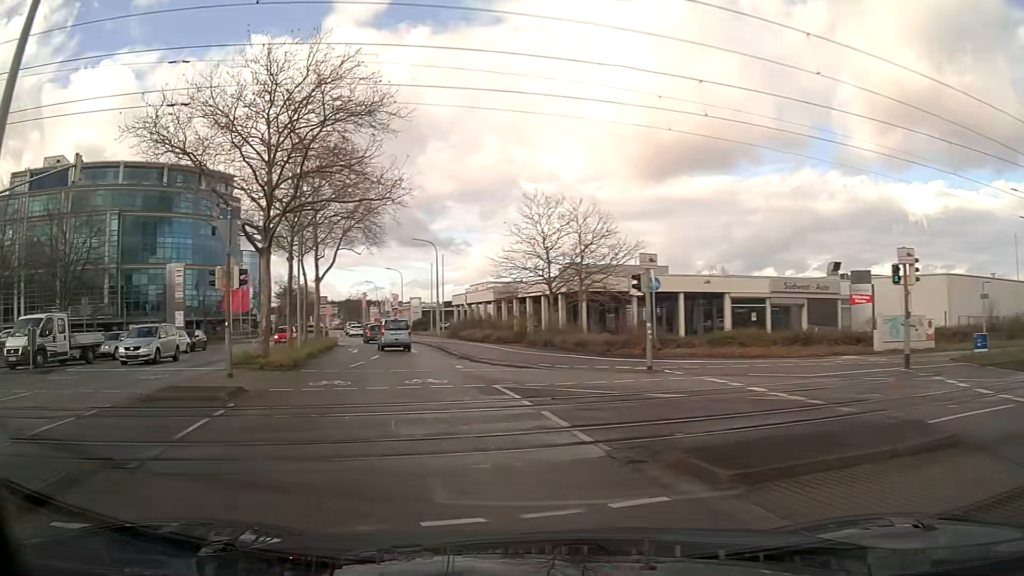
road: tertiary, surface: asphalt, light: Day
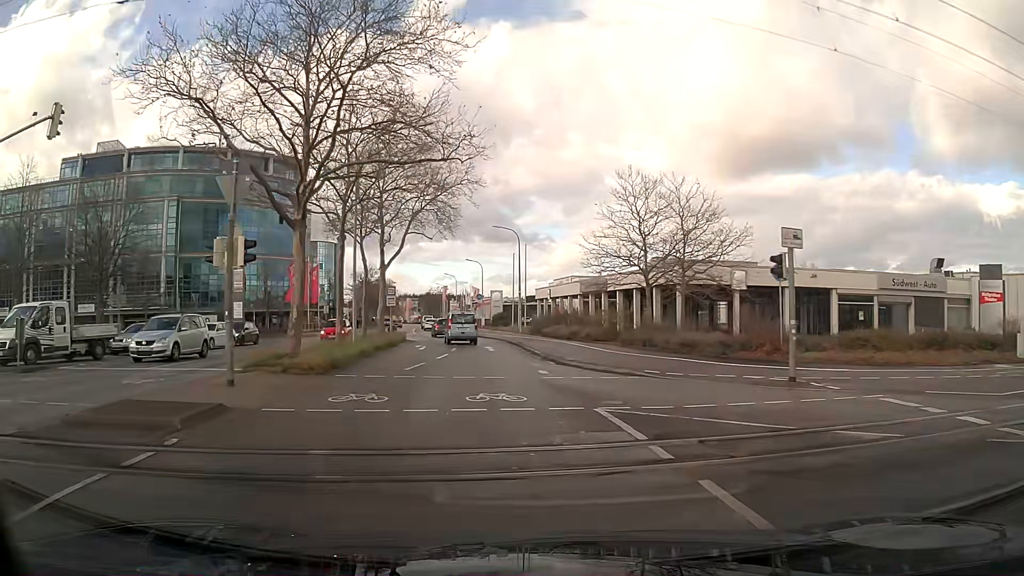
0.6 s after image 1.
(-0.5, +4.9) m; -8°
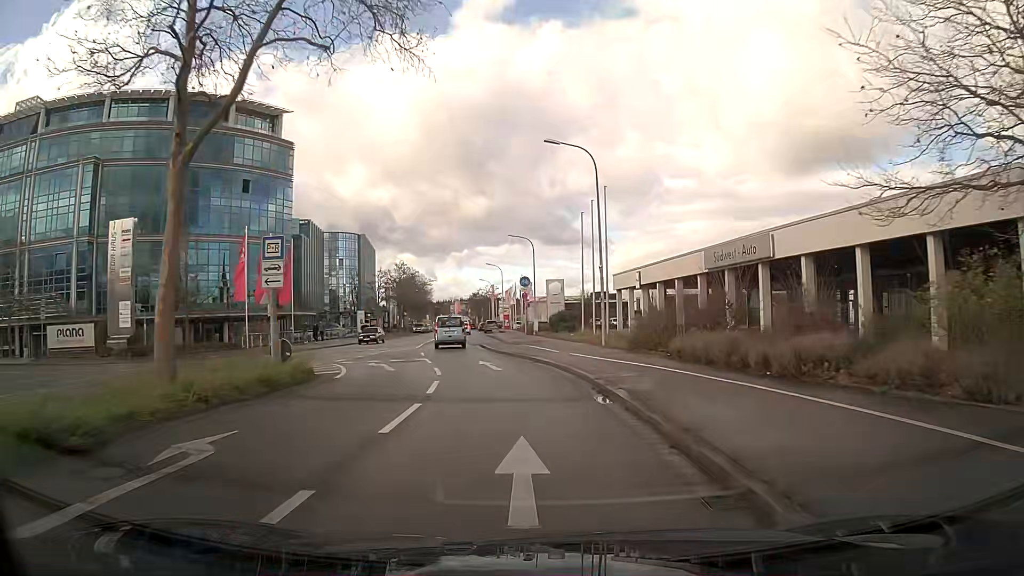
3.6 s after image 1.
(-1.3, +28.3) m; -5°
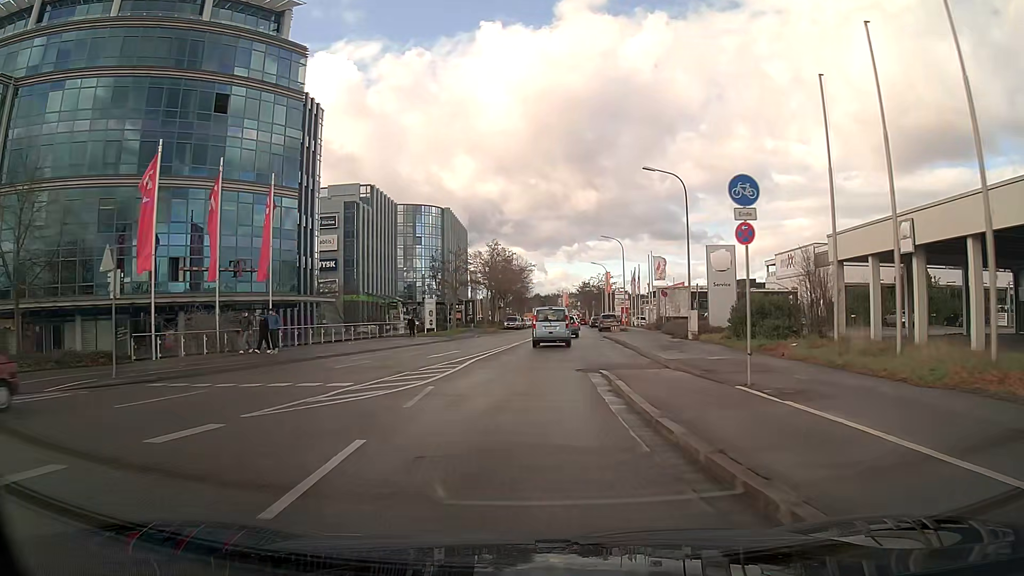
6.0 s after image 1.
(-1.9, +25.3) m; -8°
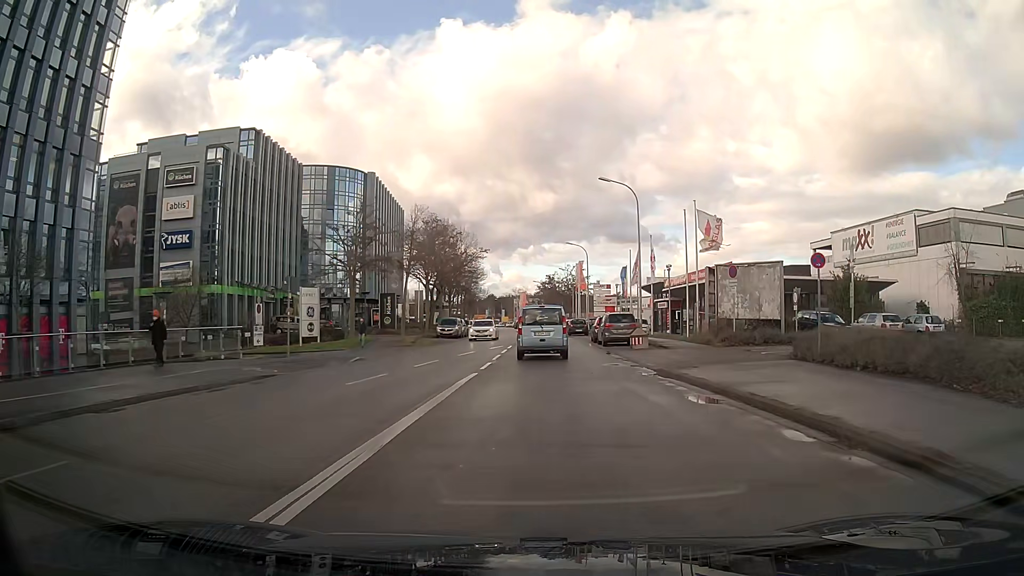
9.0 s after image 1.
(+0.7, +29.0) m; +4°
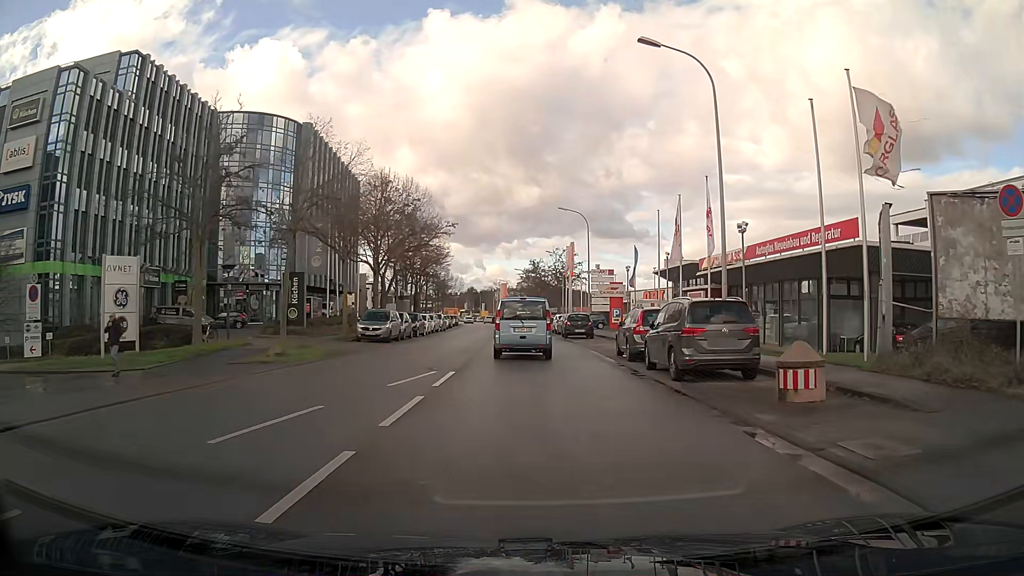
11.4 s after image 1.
(+0.2, +19.7) m; +1°
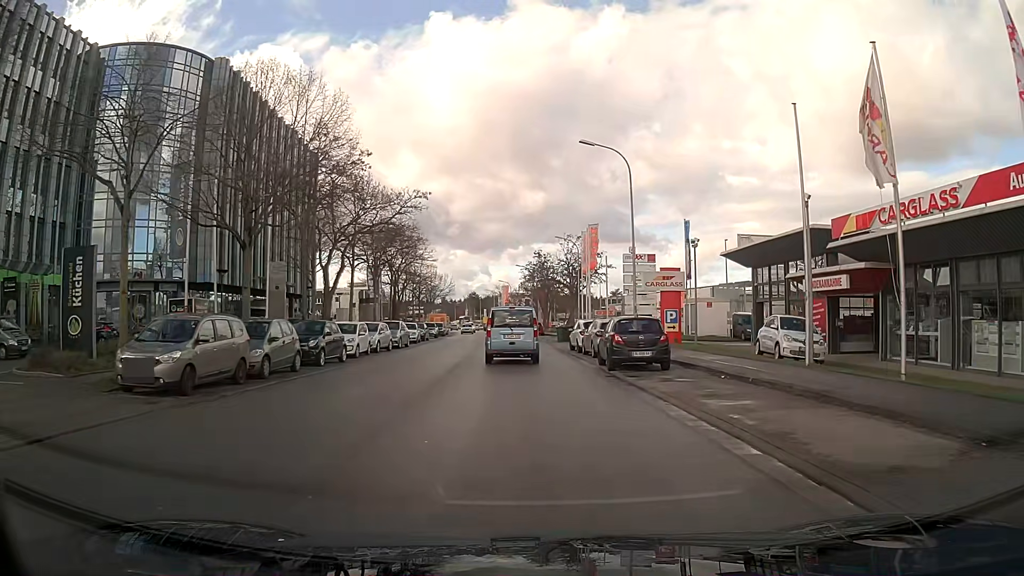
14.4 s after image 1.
(+0.1, +20.7) m; 0°
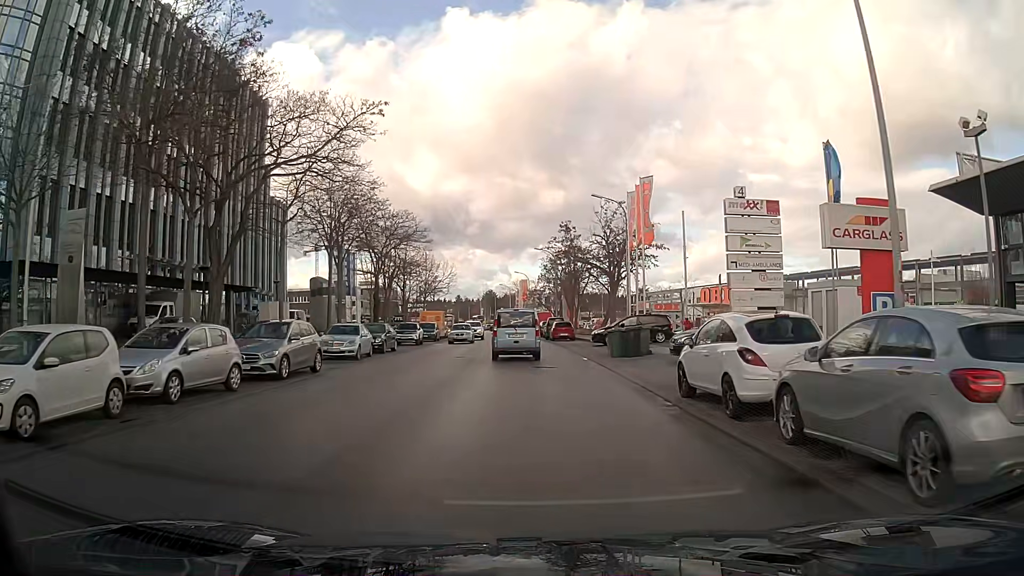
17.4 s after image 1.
(-0.4, +20.9) m; -2°
(0, +10) (0, +20) (0, +30) (-1, +40) (-1, +50) (-2, +60) (-2, +70) (-3, +80) (-4, +90) (-5, +100) m
